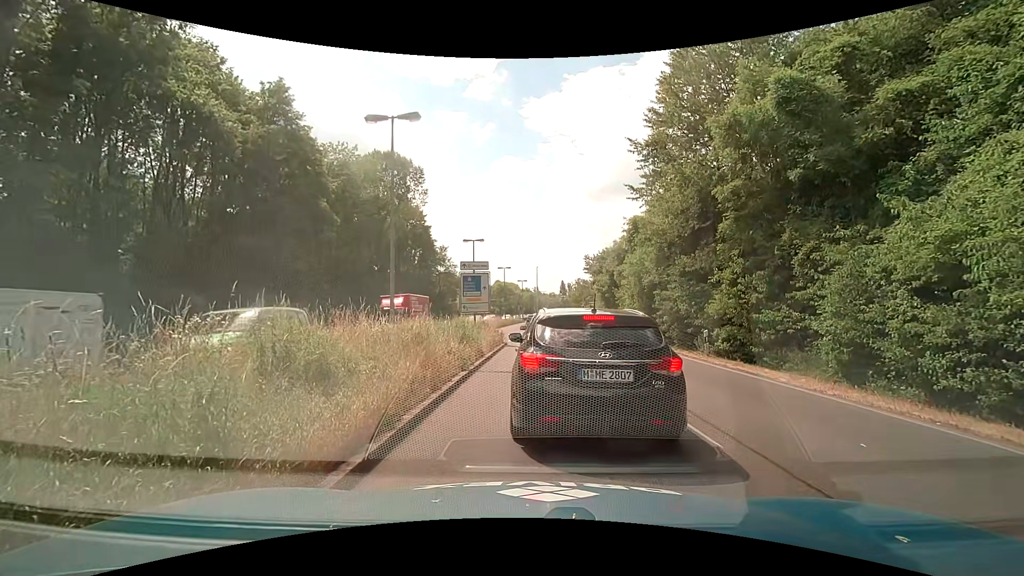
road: primary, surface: asphalt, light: Day
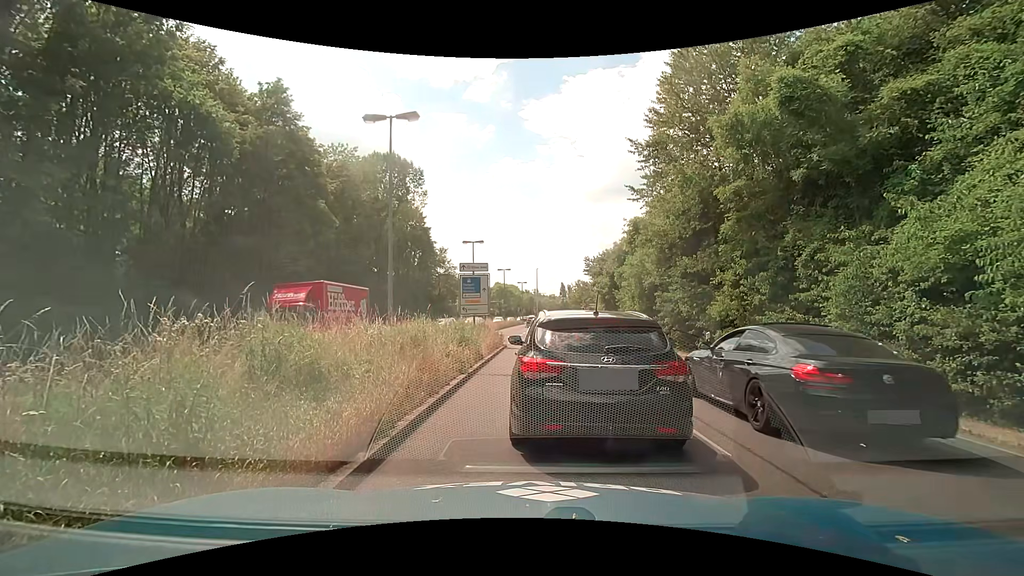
(0.0, +0.3) m; 0°
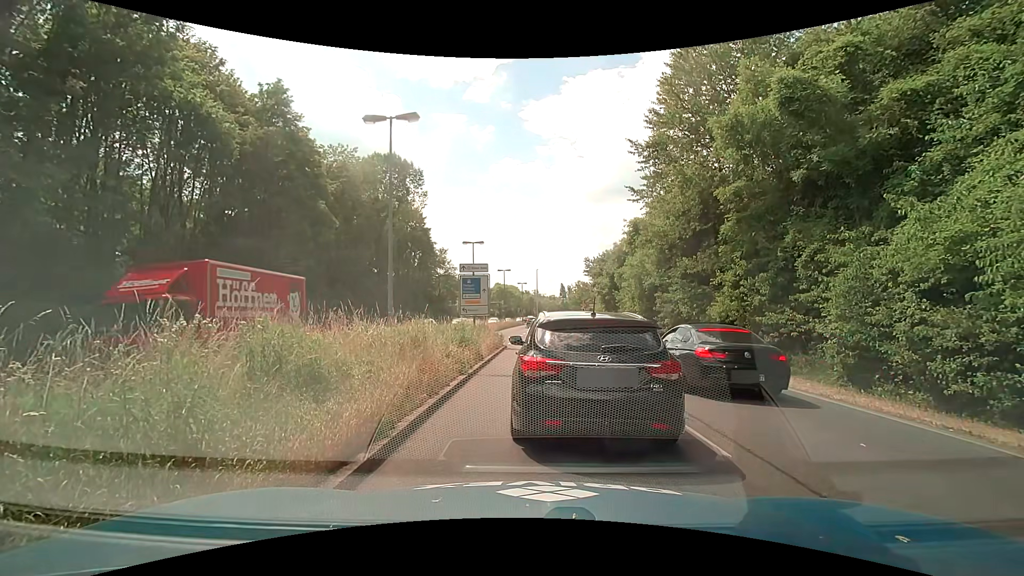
(0.0, 0.0) m; 0°
